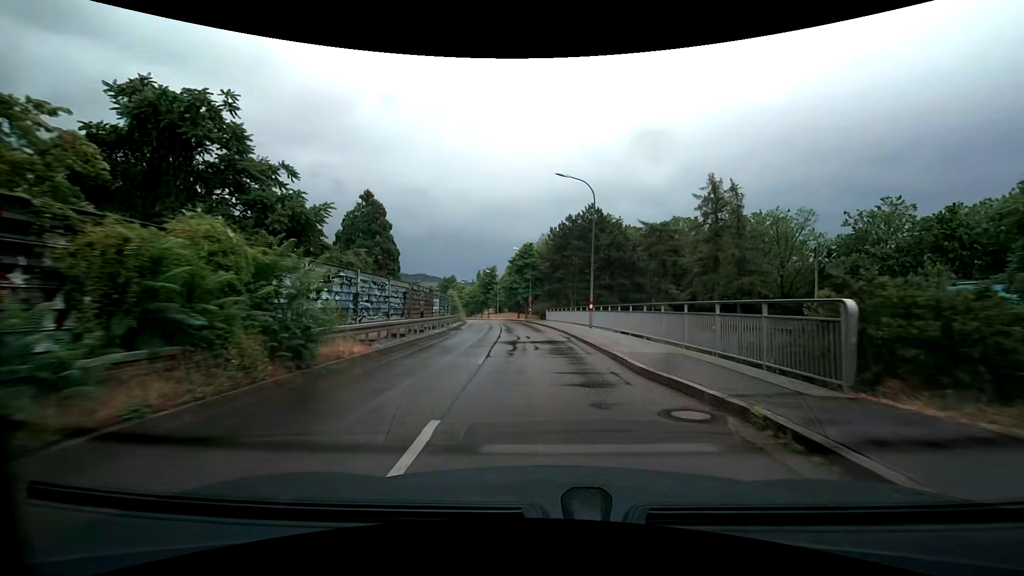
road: tertiary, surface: asphalt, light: Day
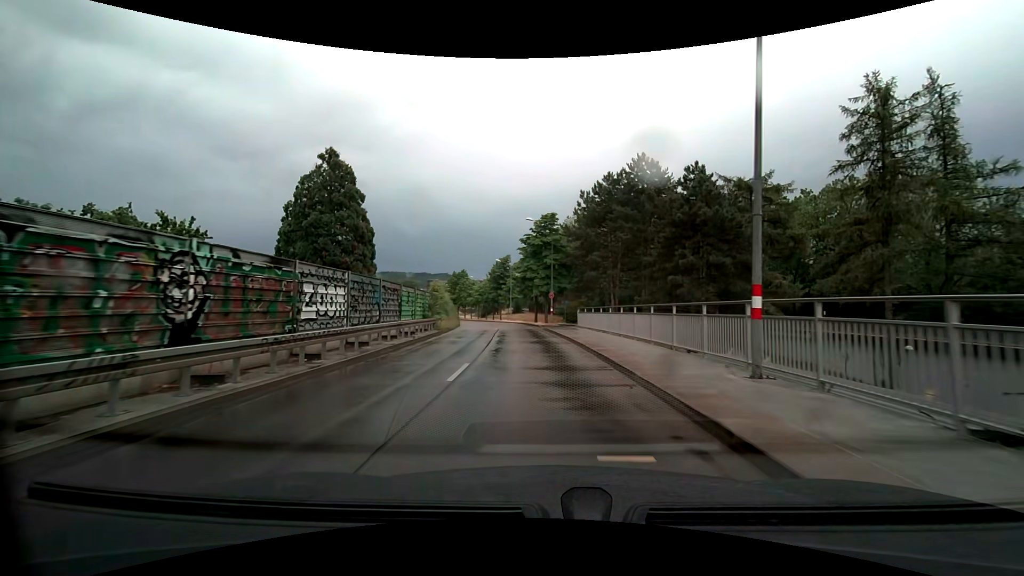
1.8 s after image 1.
(-0.3, +20.6) m; -2°
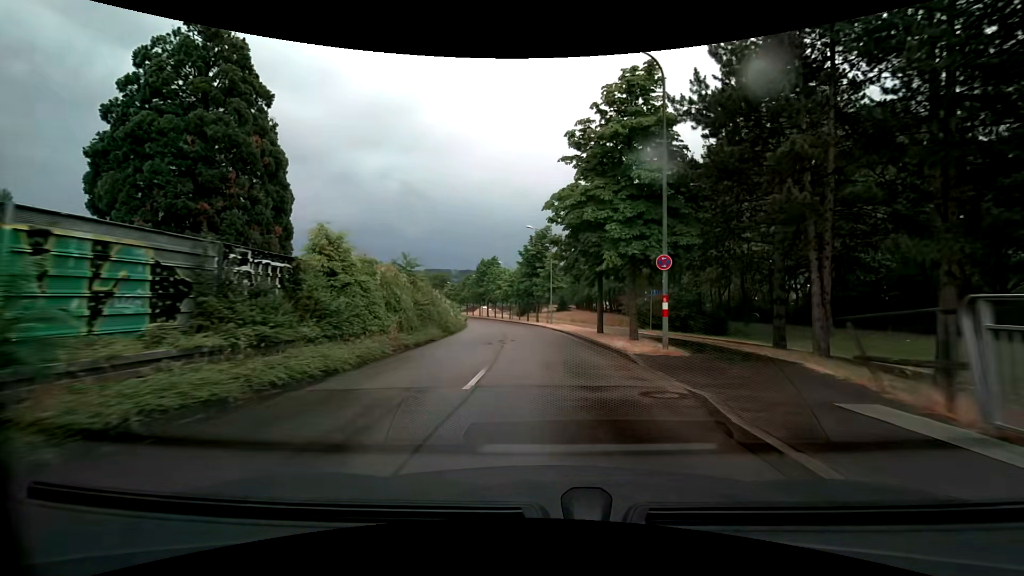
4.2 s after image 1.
(-1.4, +28.0) m; -6°
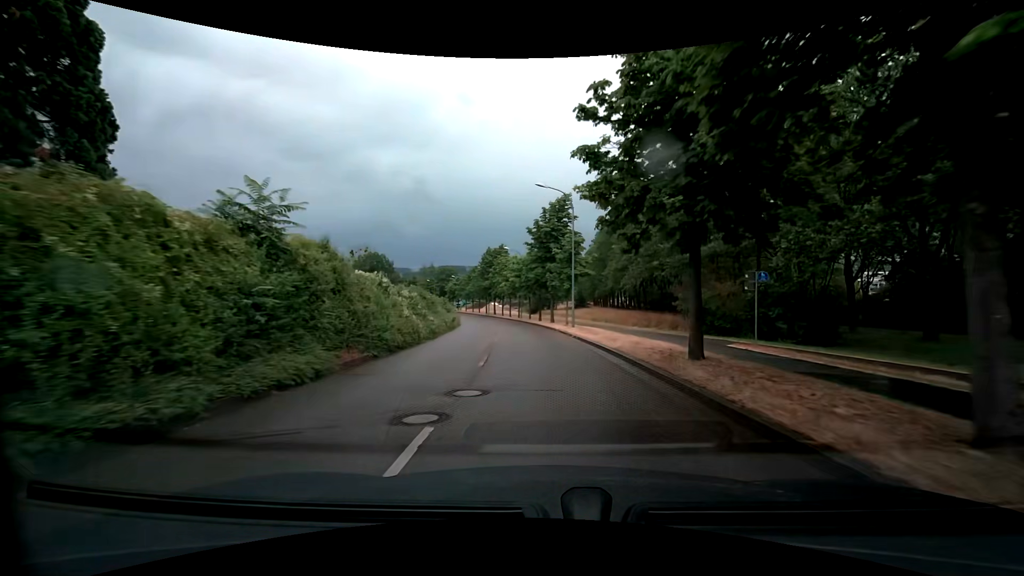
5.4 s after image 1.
(-0.2, +14.5) m; -2°
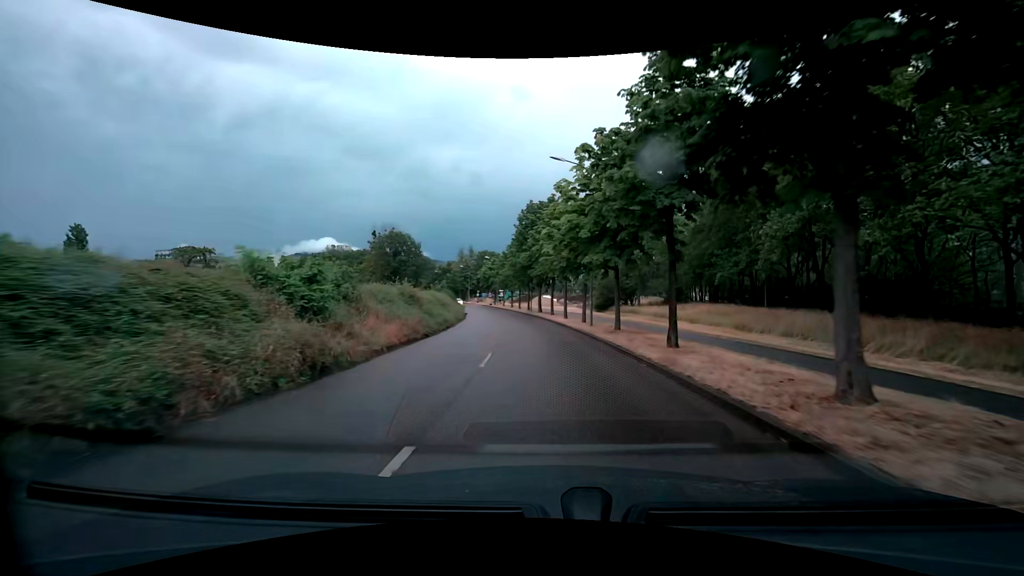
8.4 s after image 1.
(-1.5, +37.1) m; -7°
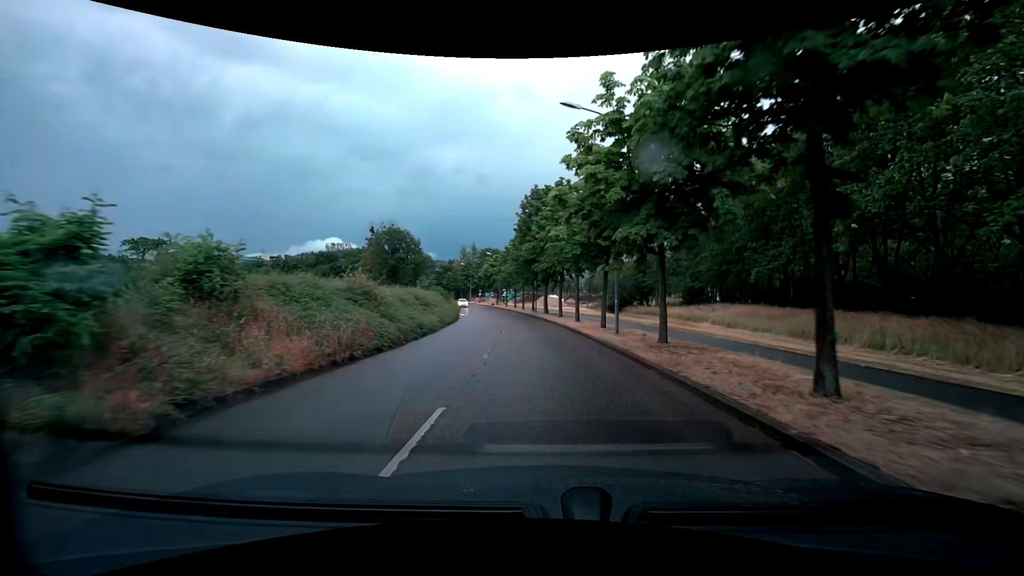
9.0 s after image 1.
(-0.1, +7.3) m; -1°
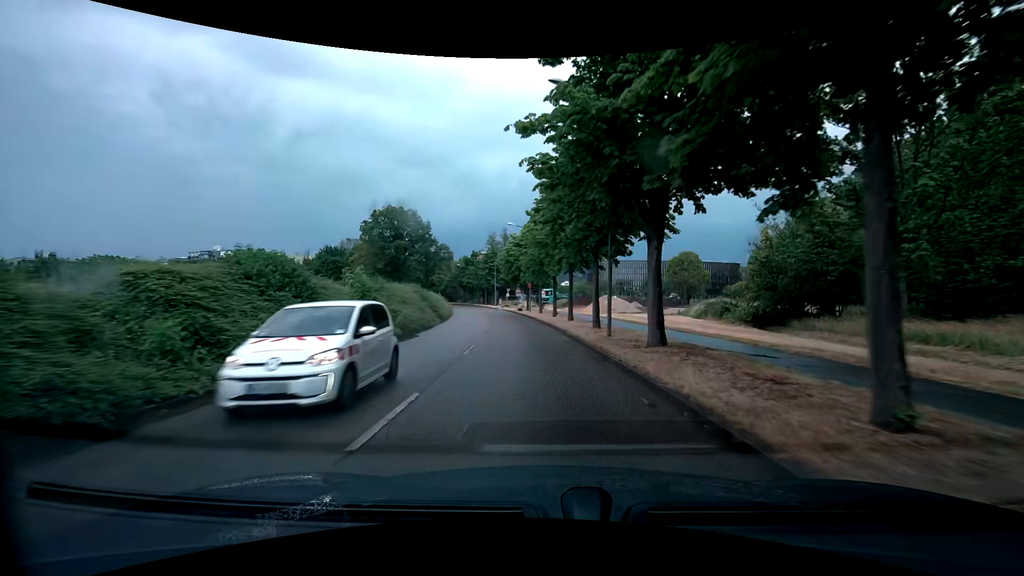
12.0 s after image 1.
(-0.7, +34.8) m; -5°
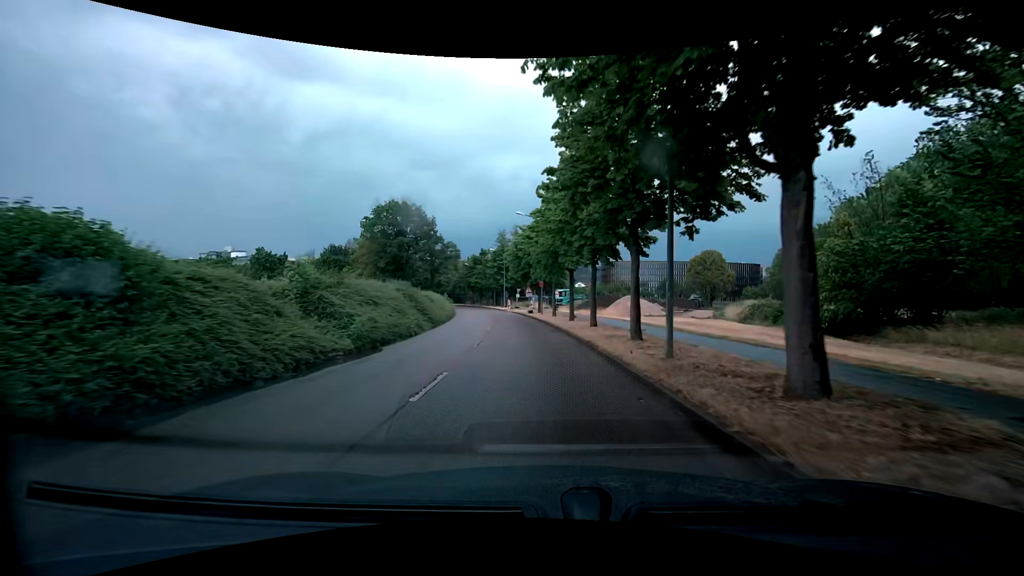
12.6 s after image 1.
(-0.1, +6.6) m; -2°
(0, +10) (-1, +20) (-1, +30) (-3, +40) (-4, +50) (-5, +60) (-7, +70) (-9, +79) (-11, +89) (-14, +99) m
